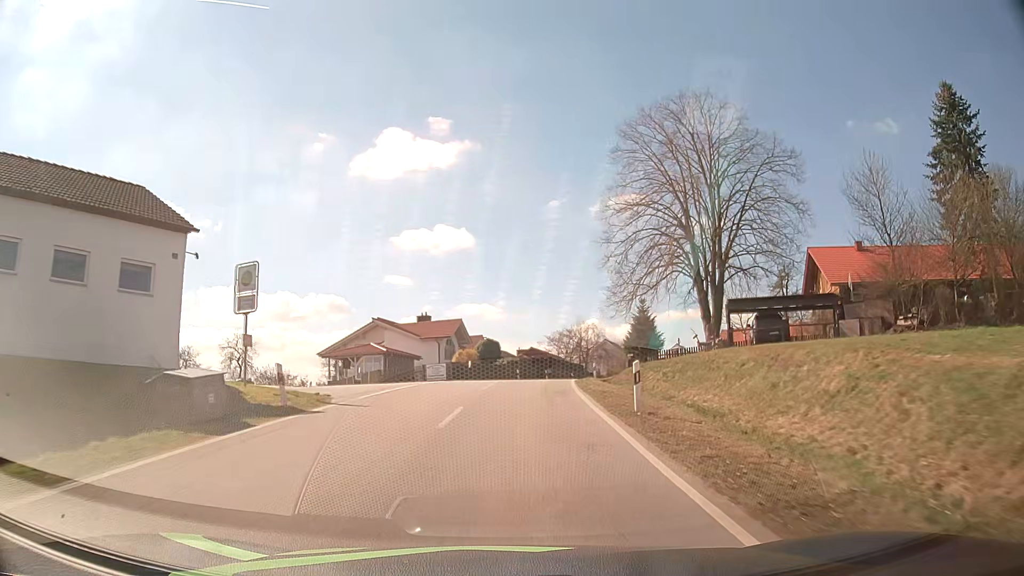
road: tertiary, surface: asphalt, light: Day
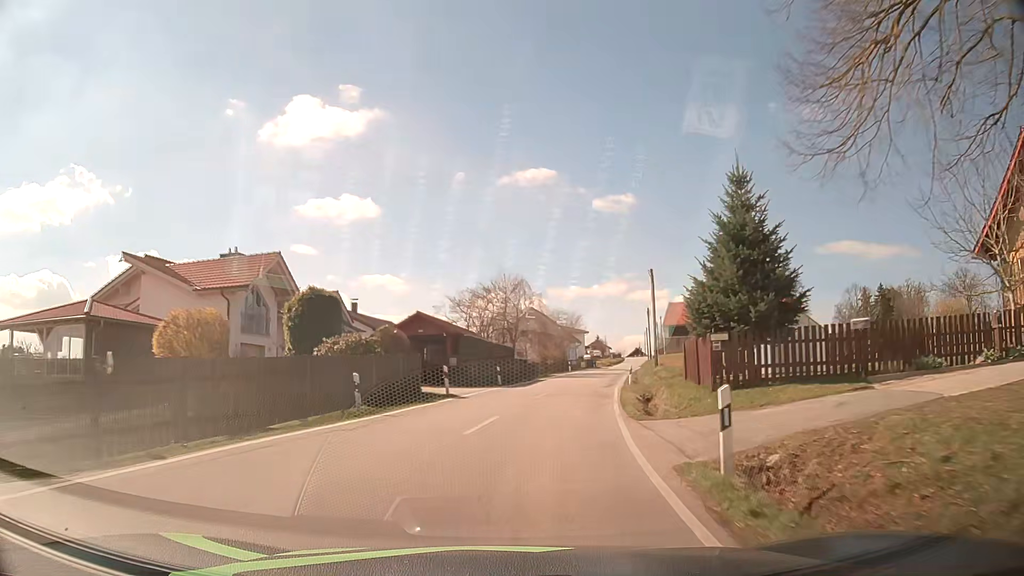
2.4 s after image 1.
(+1.9, +35.5) m; +8°
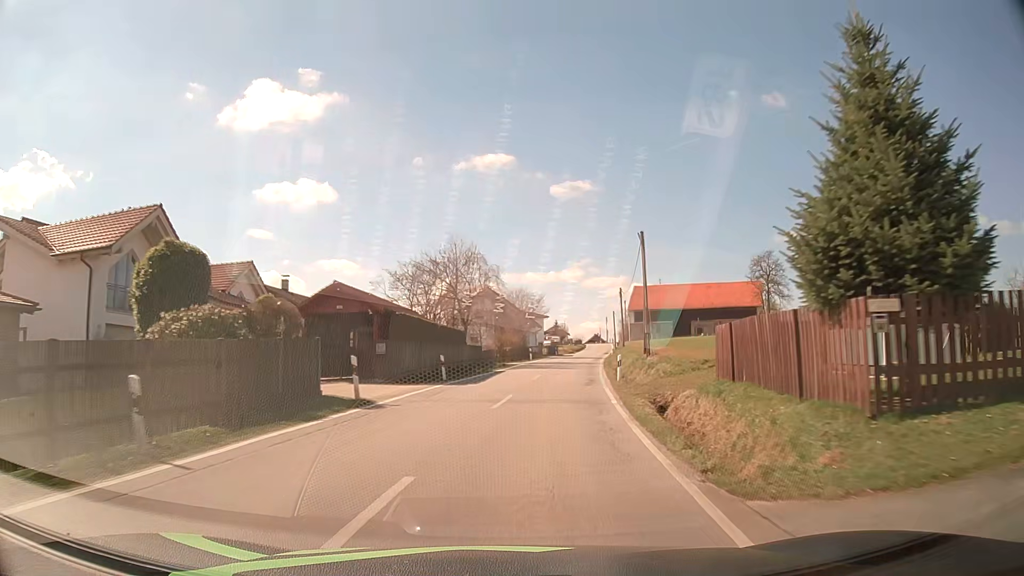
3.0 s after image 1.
(+0.3, +8.9) m; +4°
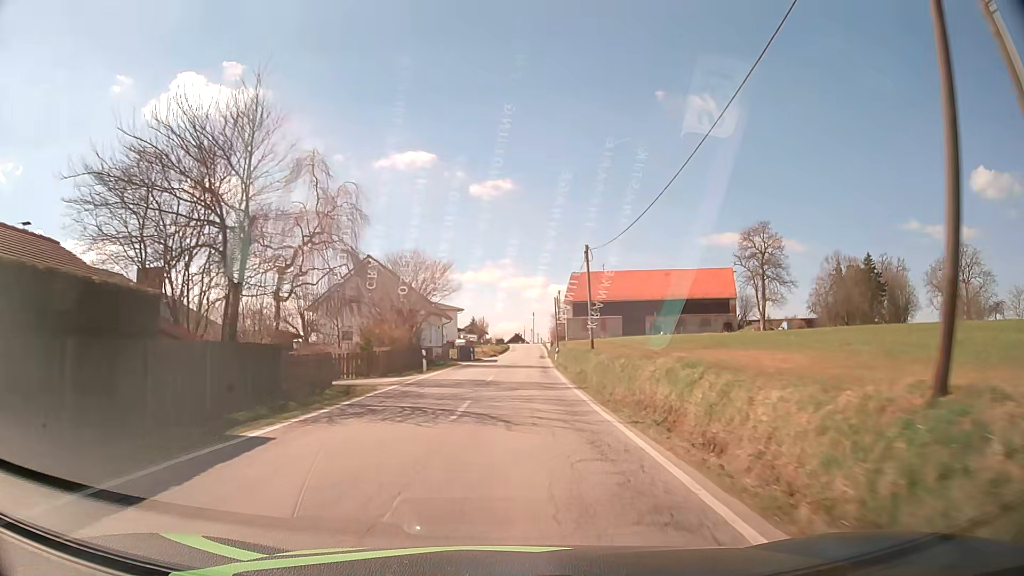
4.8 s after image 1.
(+2.0, +27.4) m; +7°
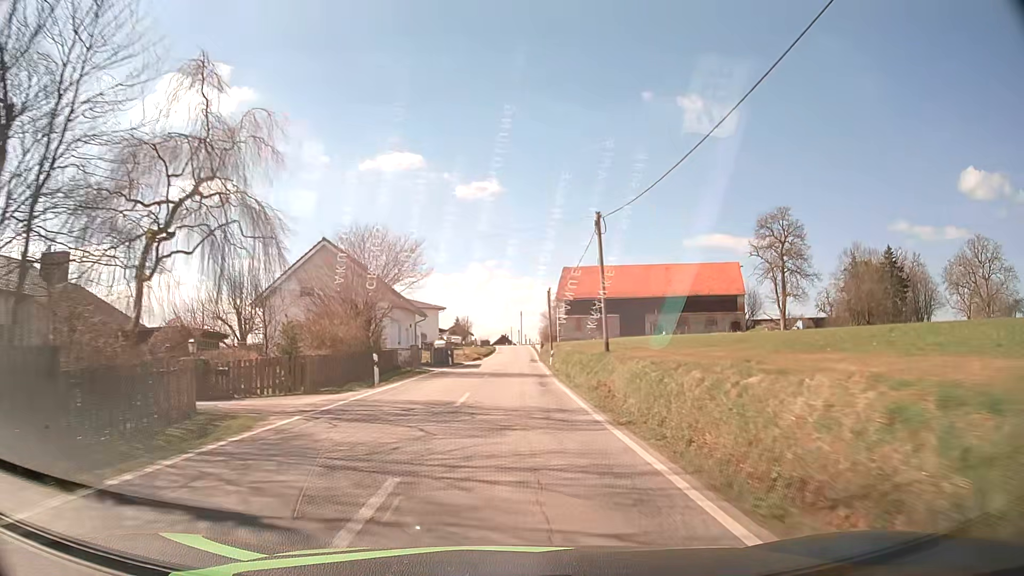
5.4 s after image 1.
(+0.1, +9.3) m; +1°
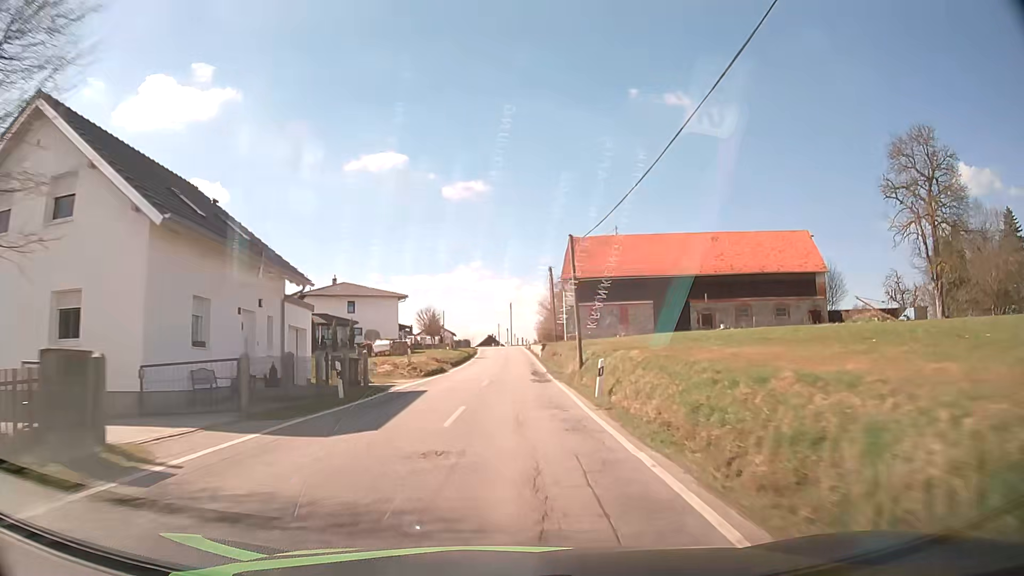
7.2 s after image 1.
(+0.5, +28.0) m; +1°
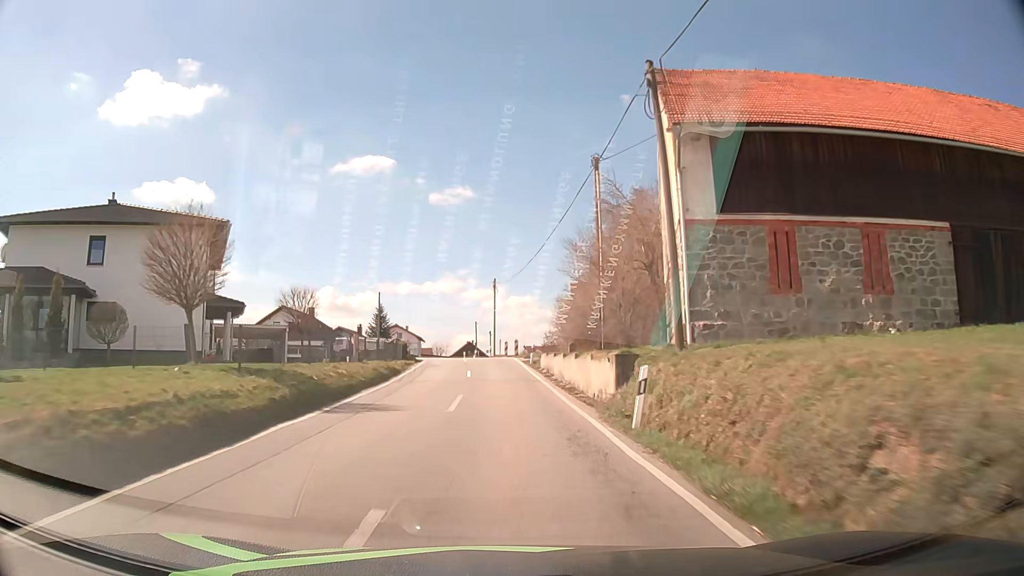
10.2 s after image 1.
(+0.5, +46.6) m; +1°
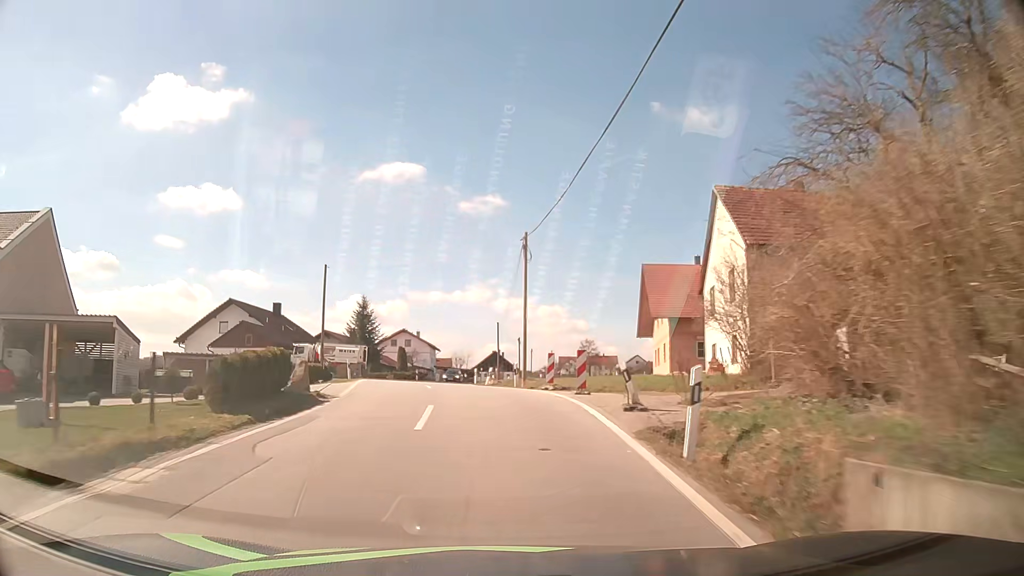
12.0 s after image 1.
(-0.4, +27.8) m; -2°
(0, +10) (-1, +20) (-3, +30) (-4, +40) (-4, +50) (-5, +60) (-4, +70) (-4, +80) (-3, +90) (-2, +100) m
